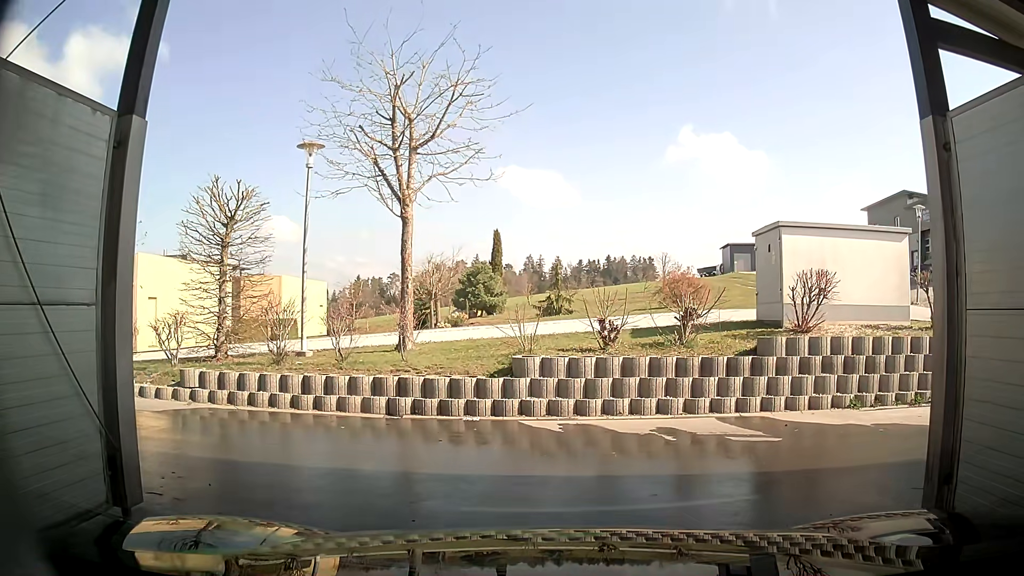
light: Day
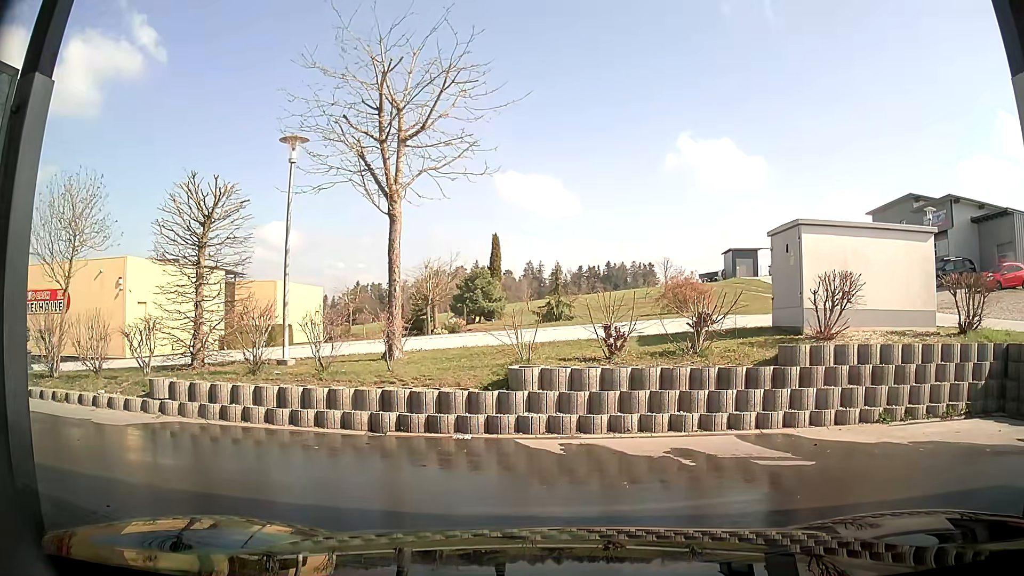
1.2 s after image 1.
(0.0, +1.0) m; 0°
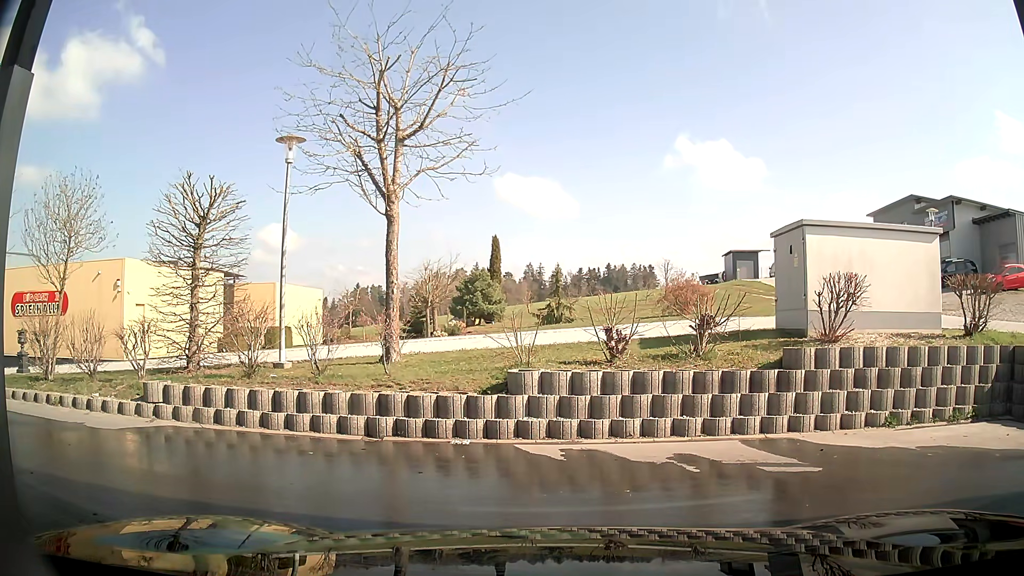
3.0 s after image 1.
(0.0, +0.3) m; 0°
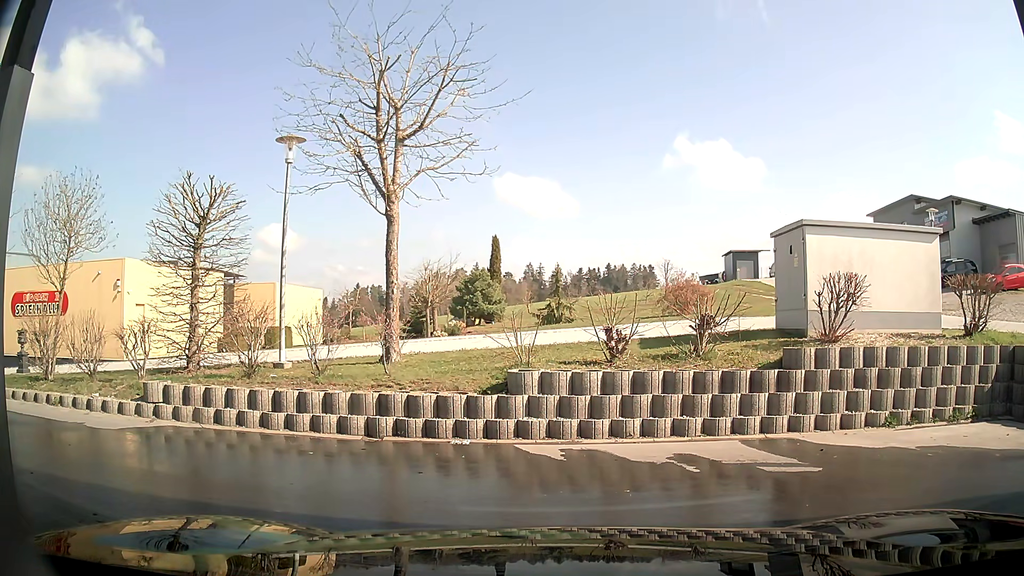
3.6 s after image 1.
(0.0, 0.0) m; 0°
